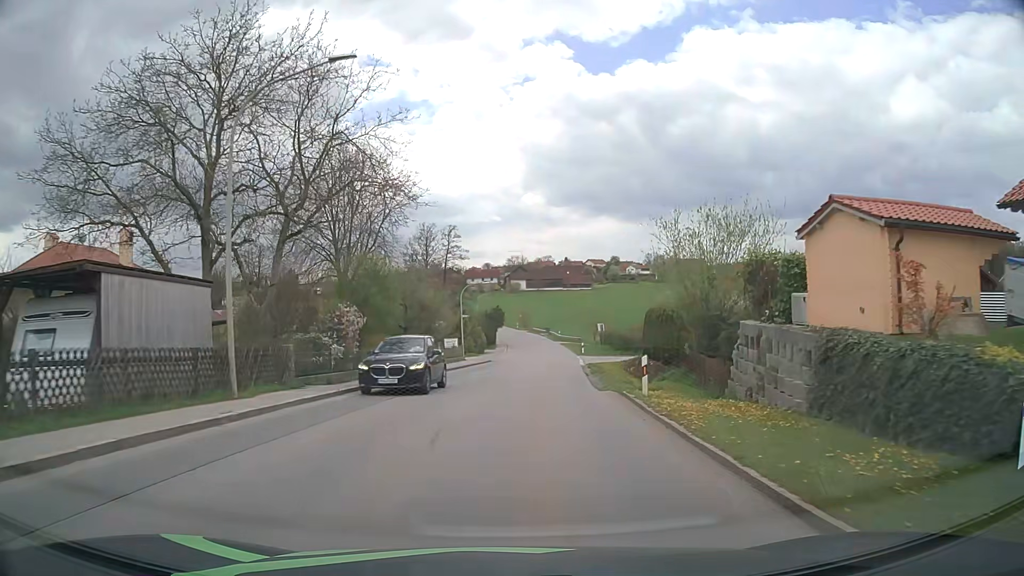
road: tertiary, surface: asphalt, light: Day
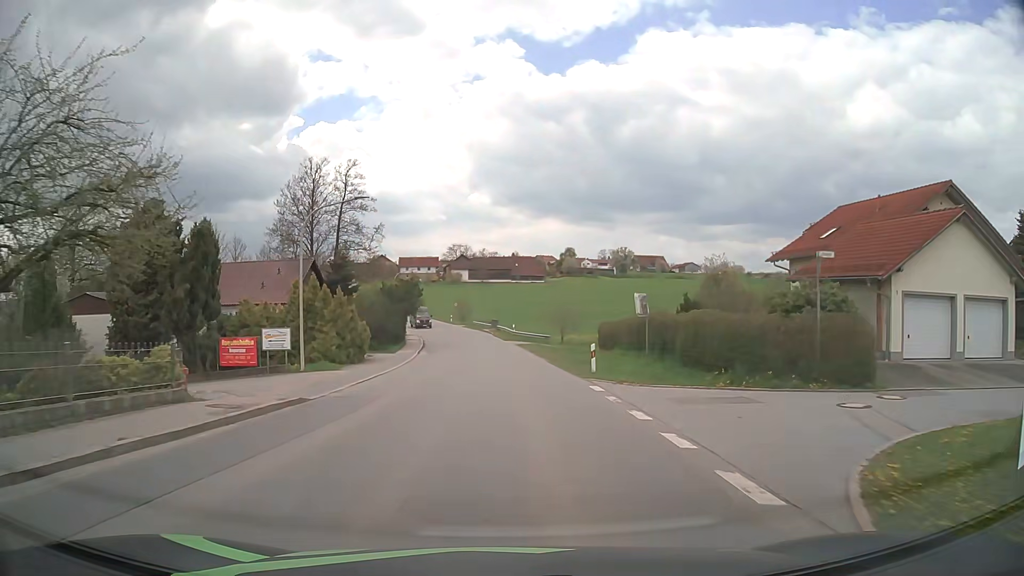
(+2.1, +37.2) m; +5°
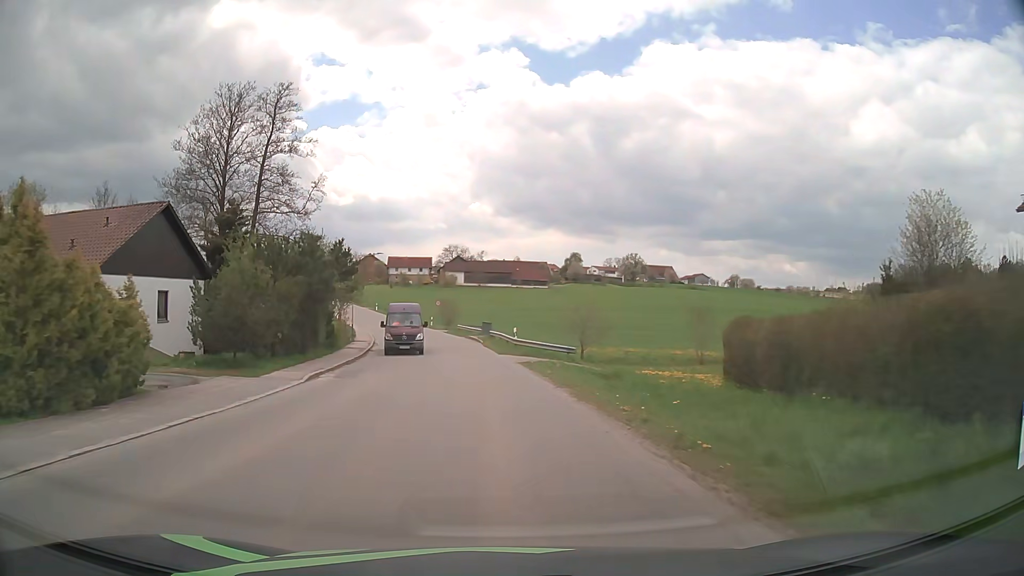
(+0.2, +23.0) m; 0°
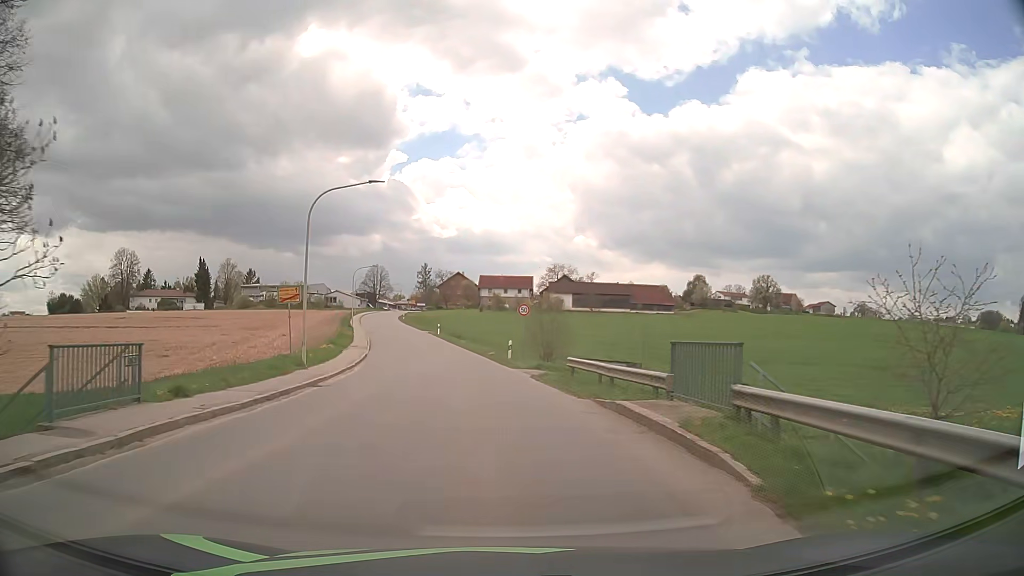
(-2.3, +38.8) m; -9°
